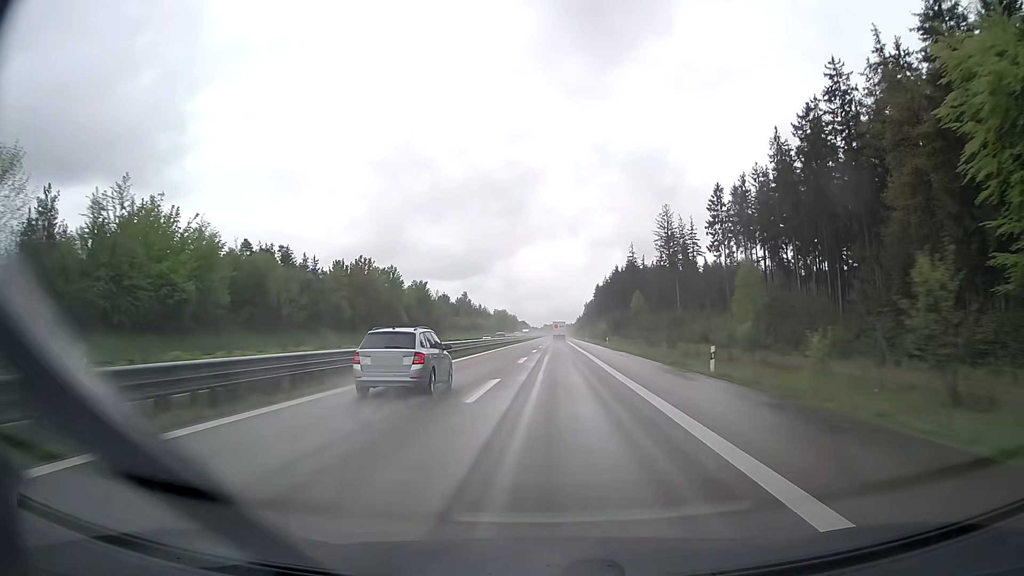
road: trunk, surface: asphalt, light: Day
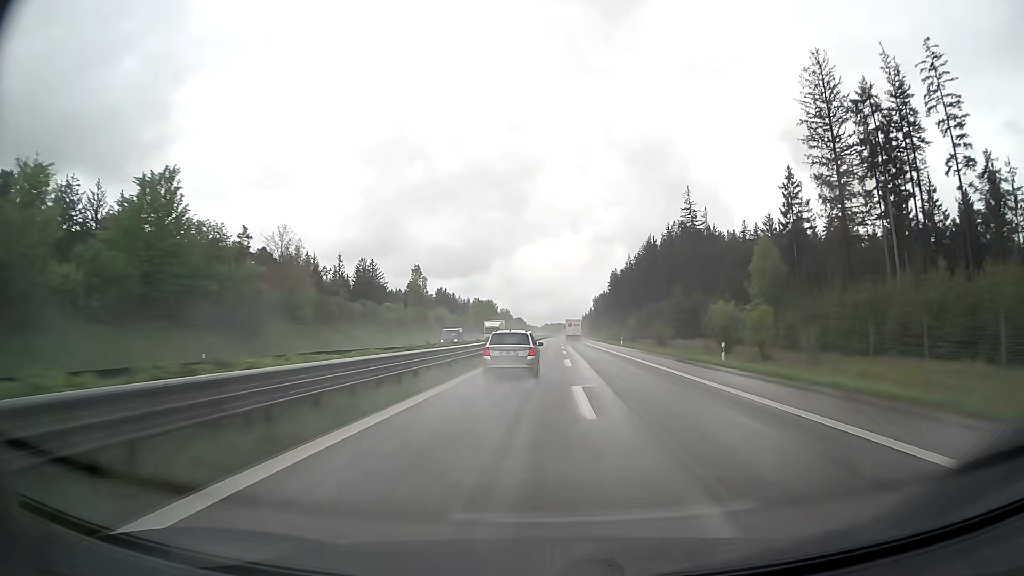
(-0.9, +92.5) m; 0°
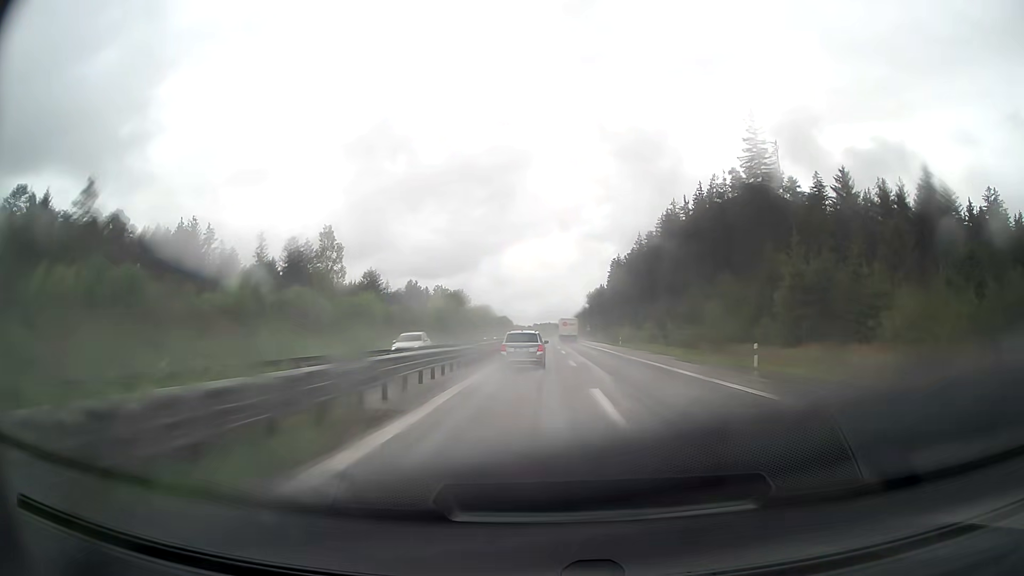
(+0.5, +55.0) m; +1°
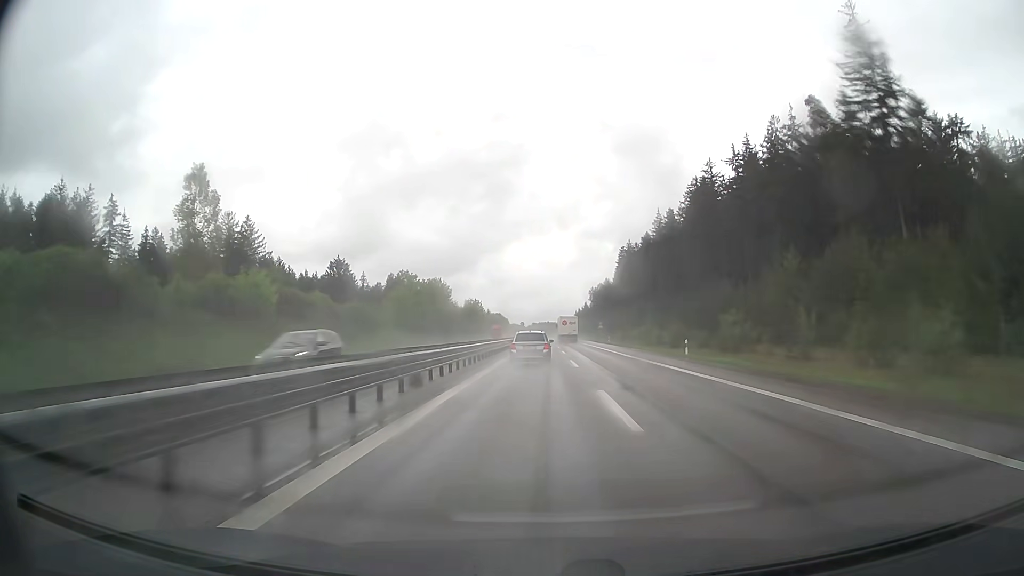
(+0.1, +36.7) m; 0°
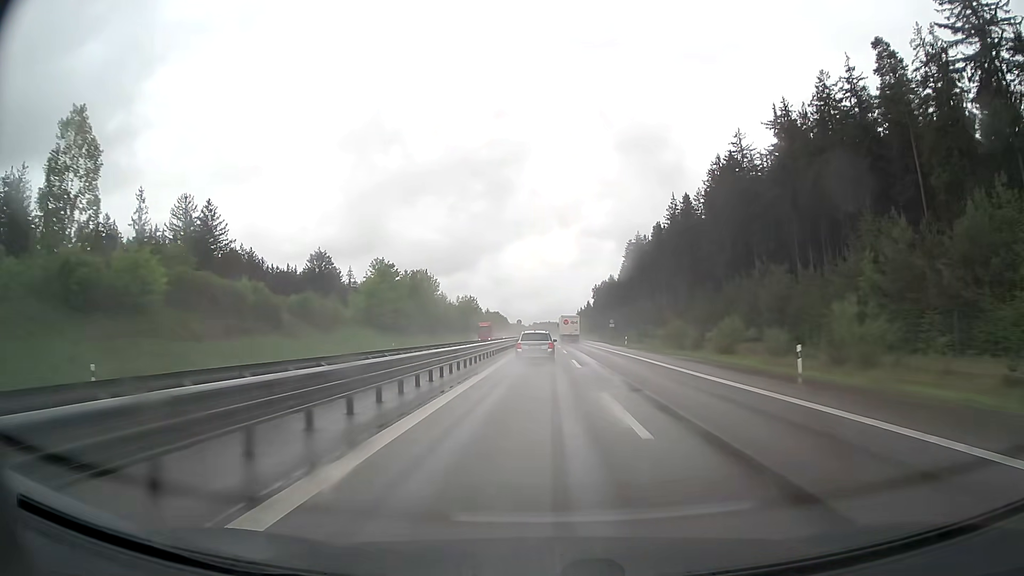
(0.0, +18.4) m; 0°
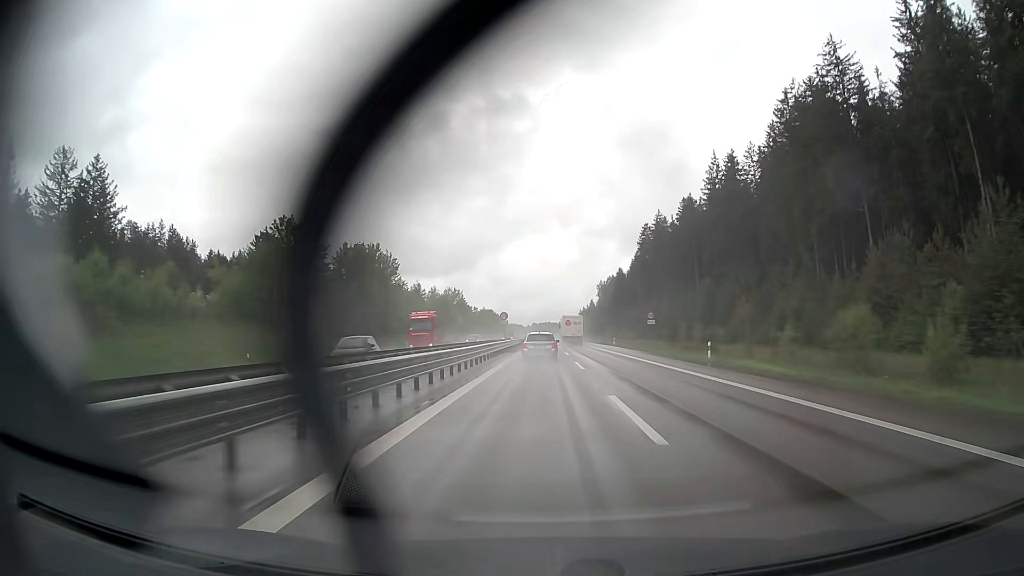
(0.0, +36.9) m; 0°
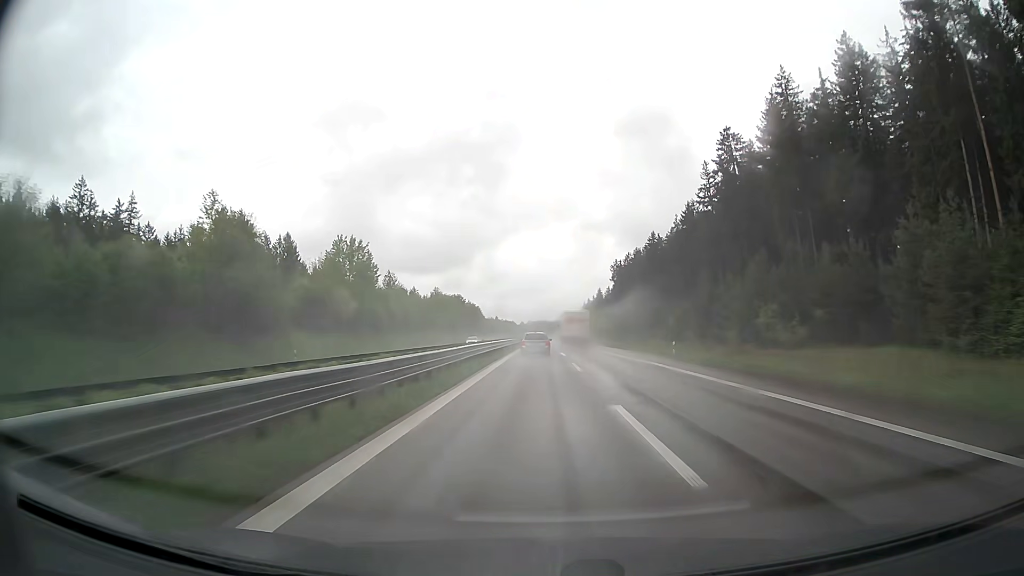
(+0.3, +92.3) m; 0°
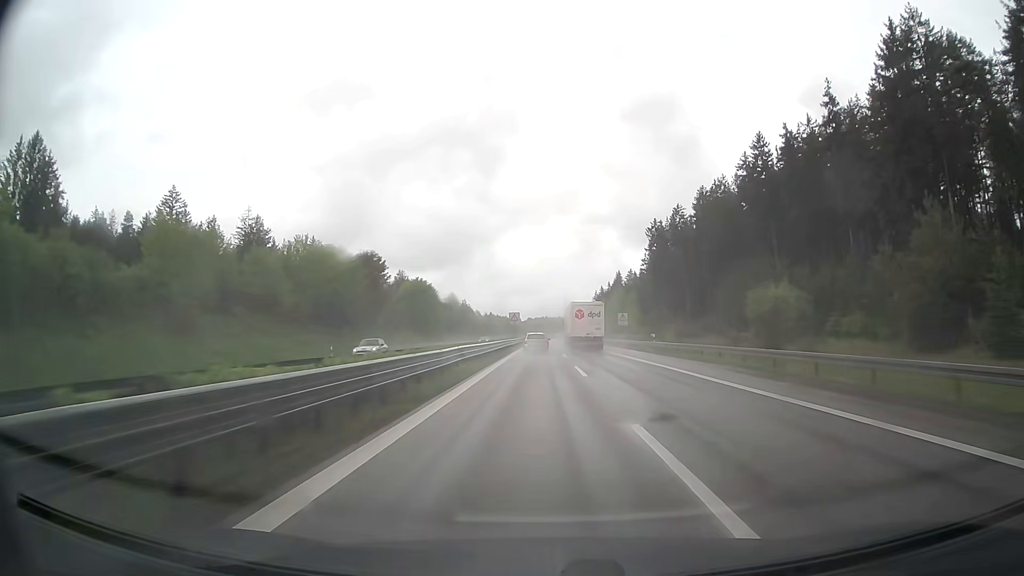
(-0.1, +92.1) m; 0°
(0, +10) (0, +20) (0, +30) (0, +40) (0, +50) (0, +60) (0, +70) (0, +80) (0, +90) (0, +100) m
